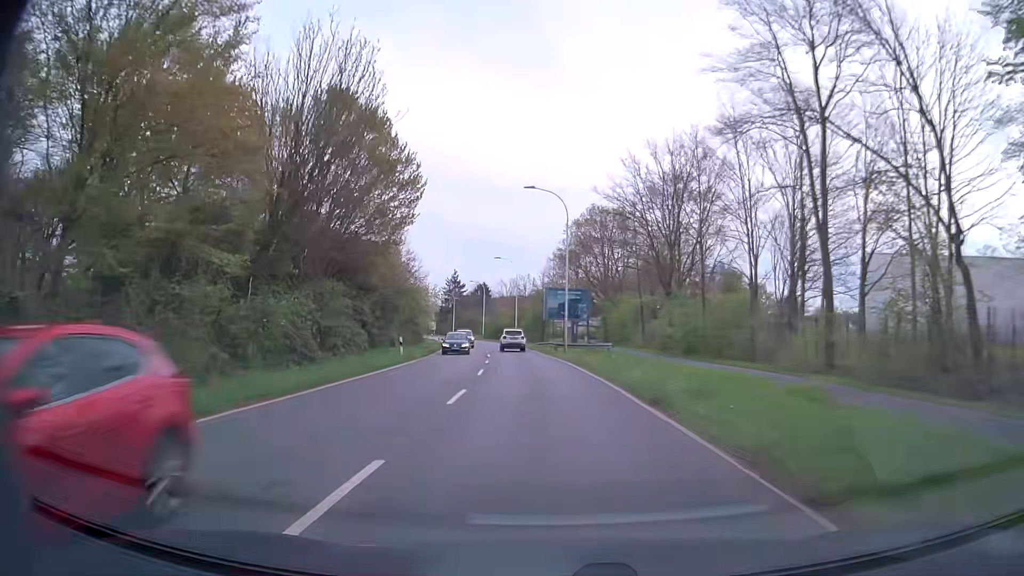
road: secondary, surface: asphalt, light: Day
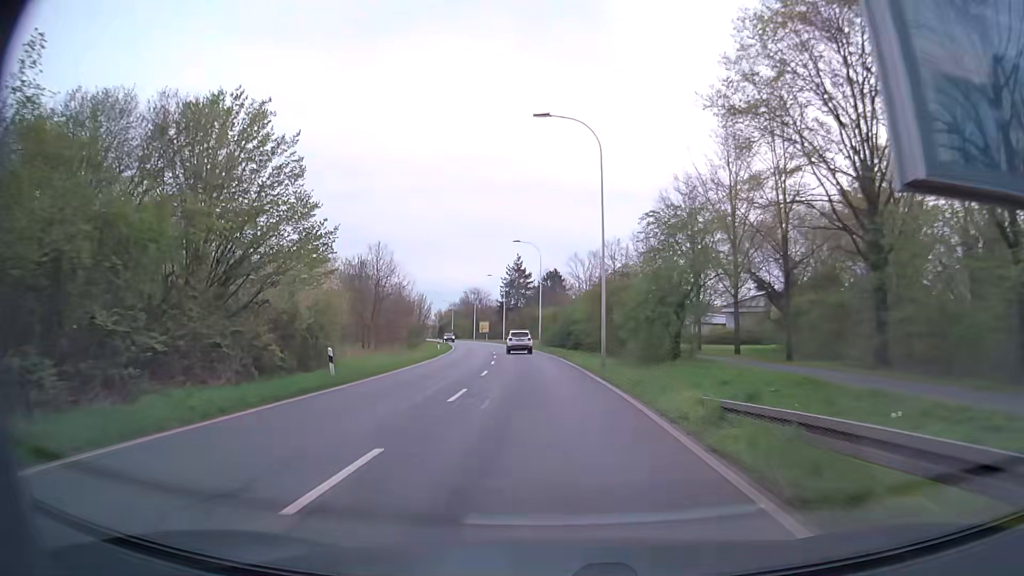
(-3.1, +53.5) m; -7°
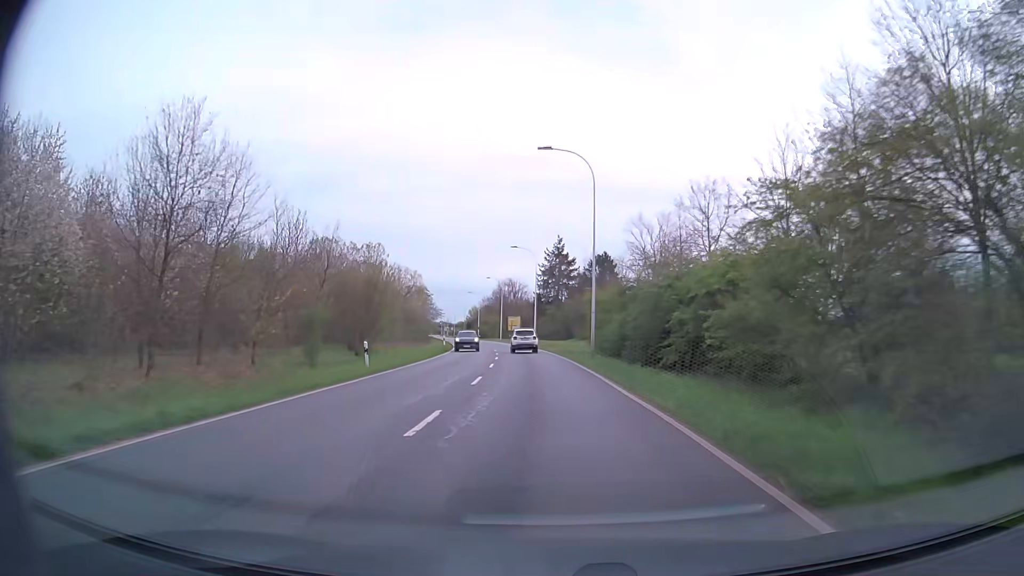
(-0.9, +32.2) m; -3°
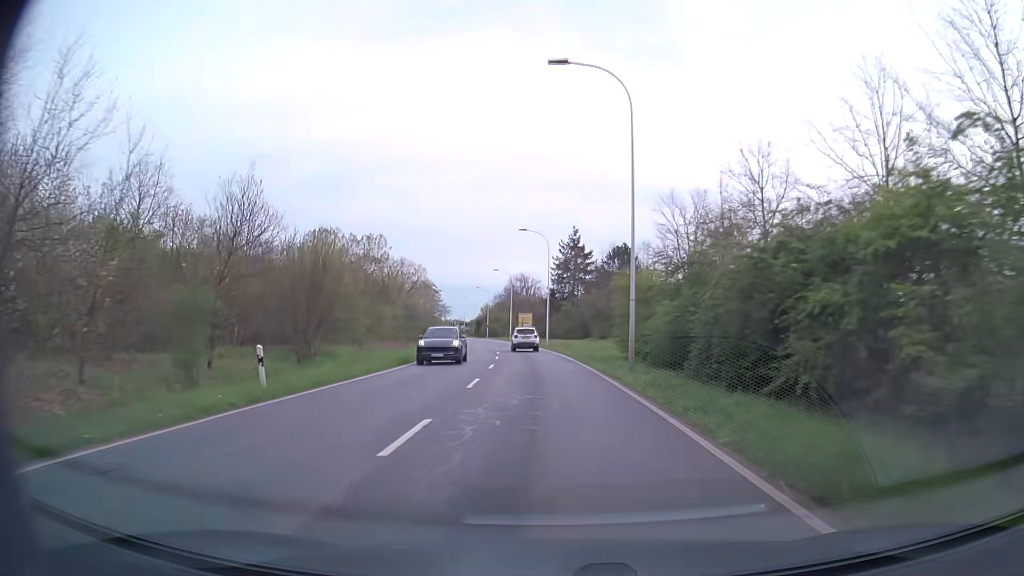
(-0.1, +10.7) m; -1°
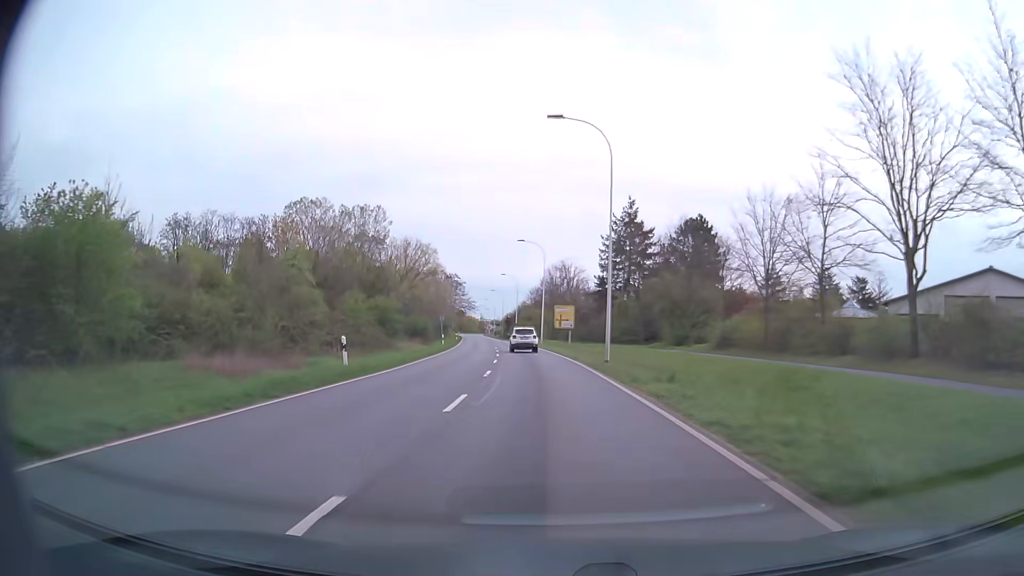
(-1.0, +32.0) m; -4°
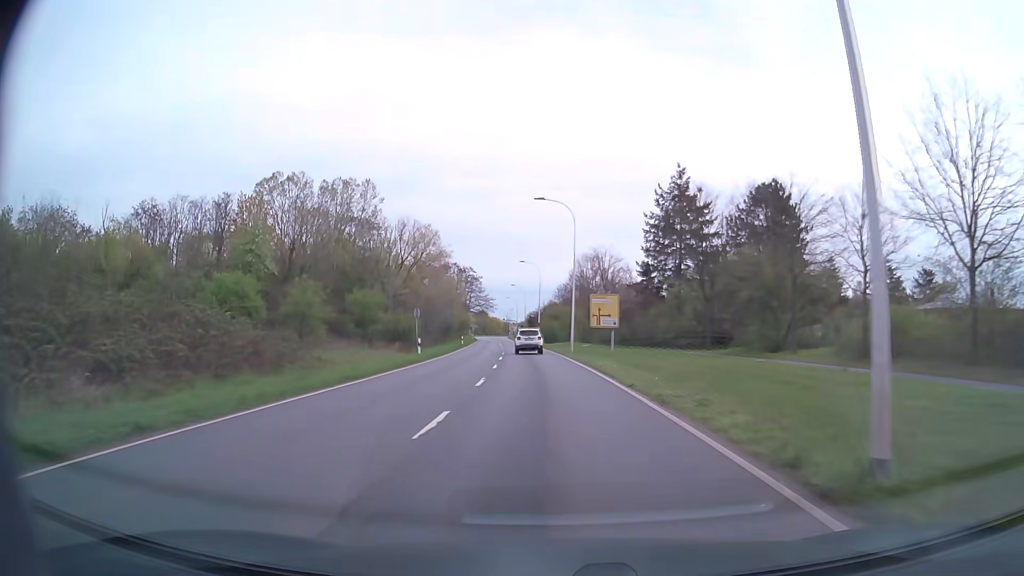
(-0.3, +21.3) m; -2°
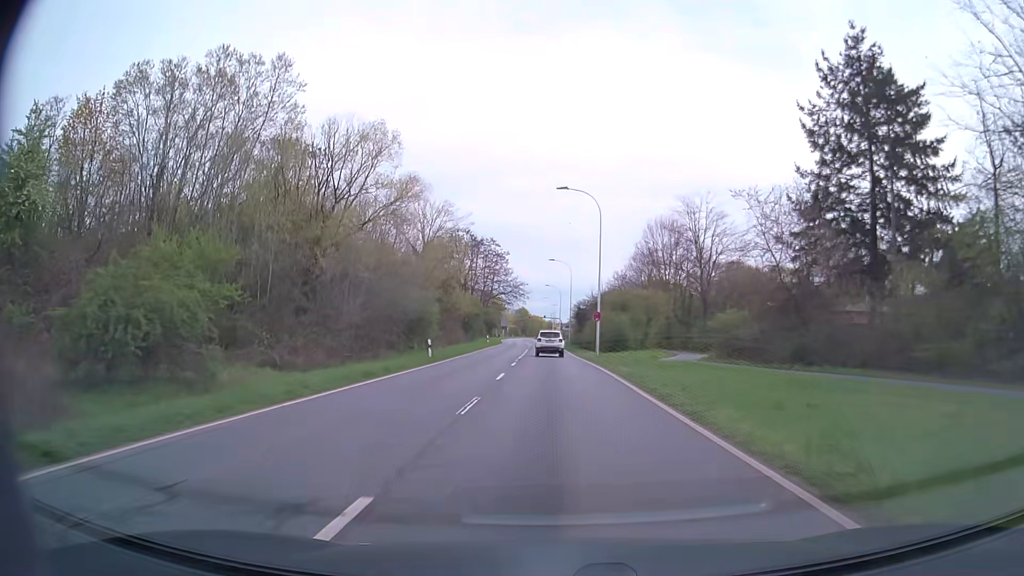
(-1.7, +42.4) m; -4°
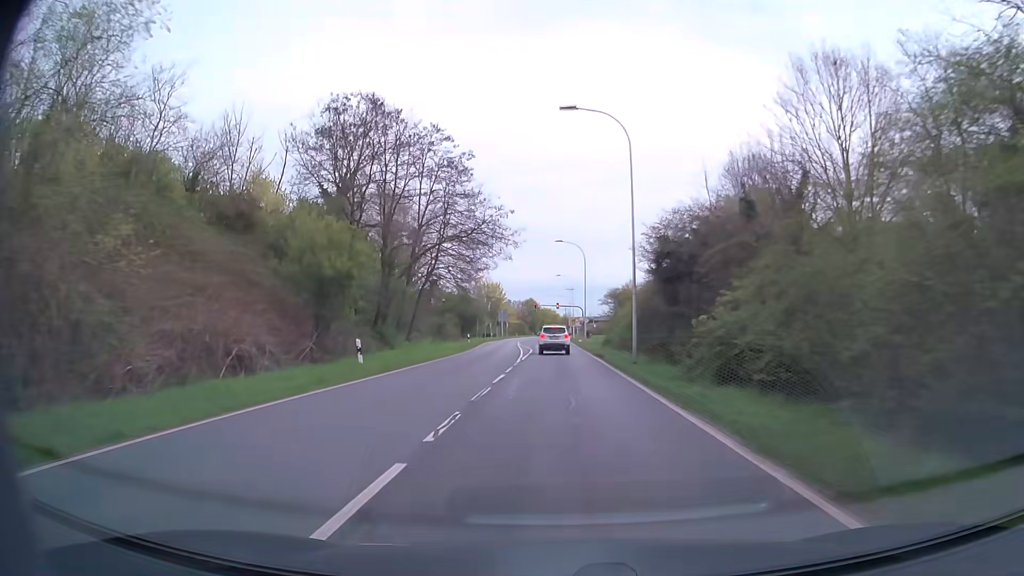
(-0.7, +52.7) m; -1°
(0, +10) (0, +20) (0, +30) (0, +40) (0, +50) (0, +60) (0, +70) (0, +80) (0, +90) (0, +100) m
